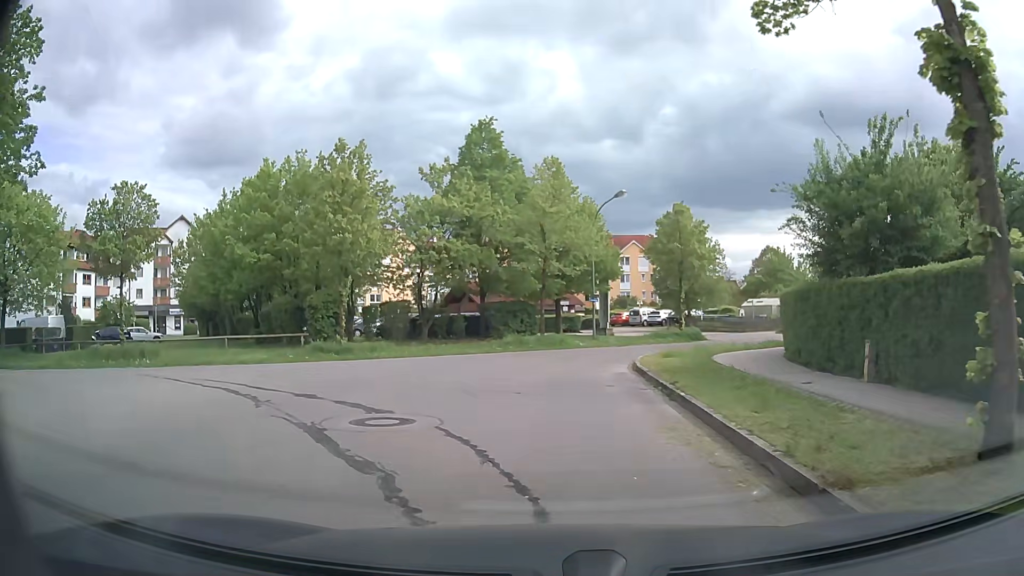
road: residential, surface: asphalt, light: Day
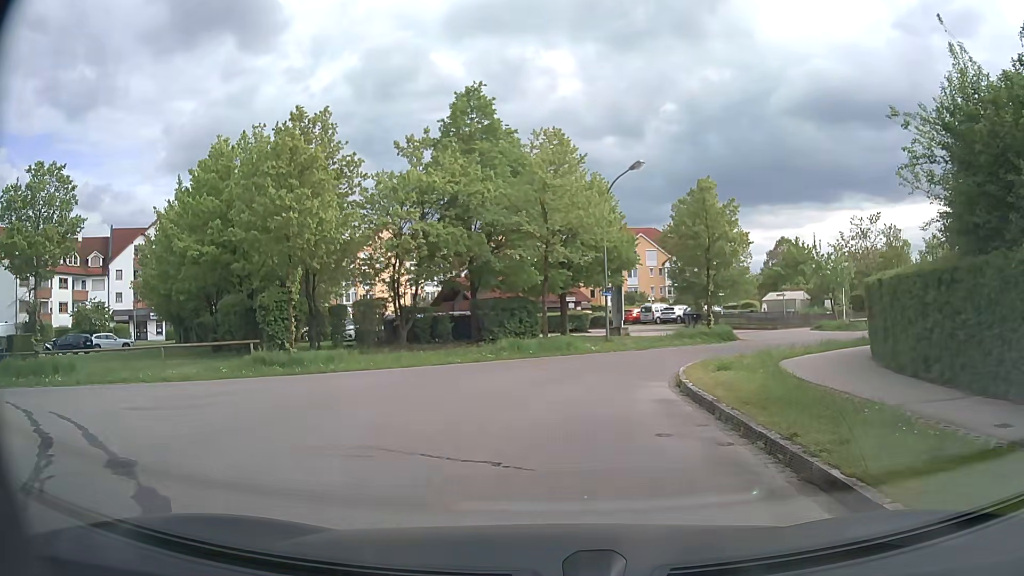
(0.0, +5.7) m; -2°
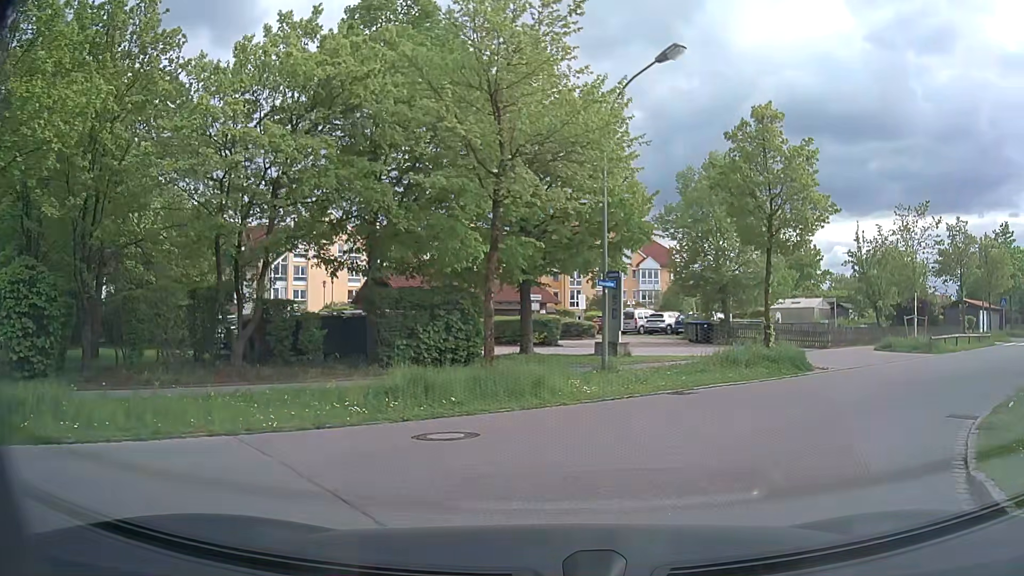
(+0.3, +12.6) m; +4°
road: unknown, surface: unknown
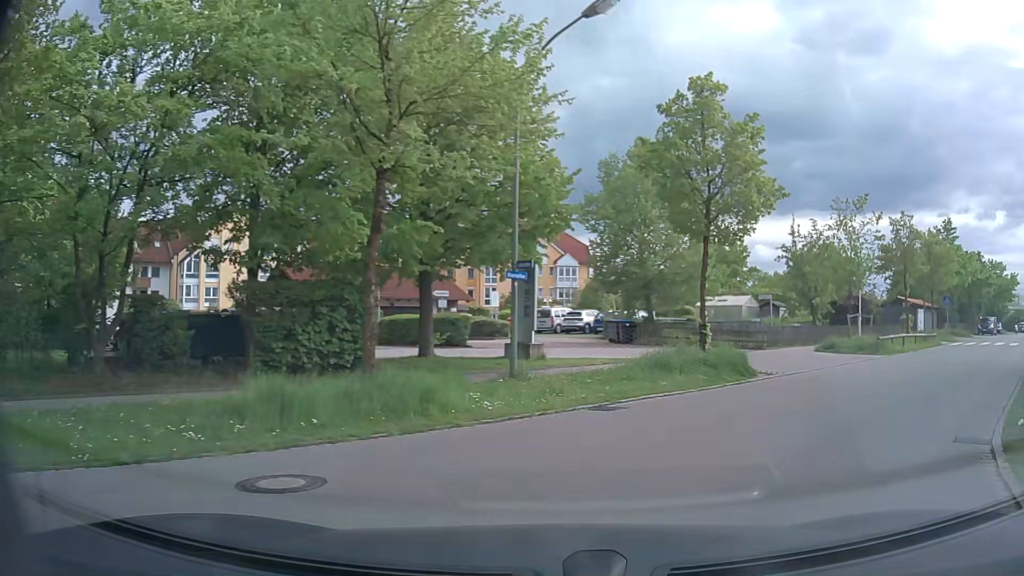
(+0.1, +2.4) m; +7°
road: residential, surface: asphalt
